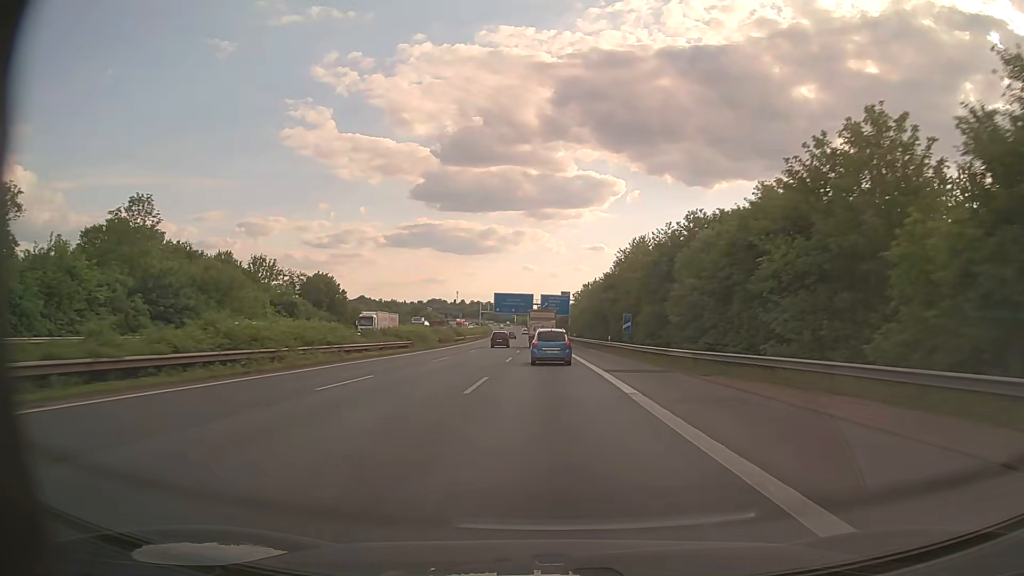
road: motorway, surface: asphalt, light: Day
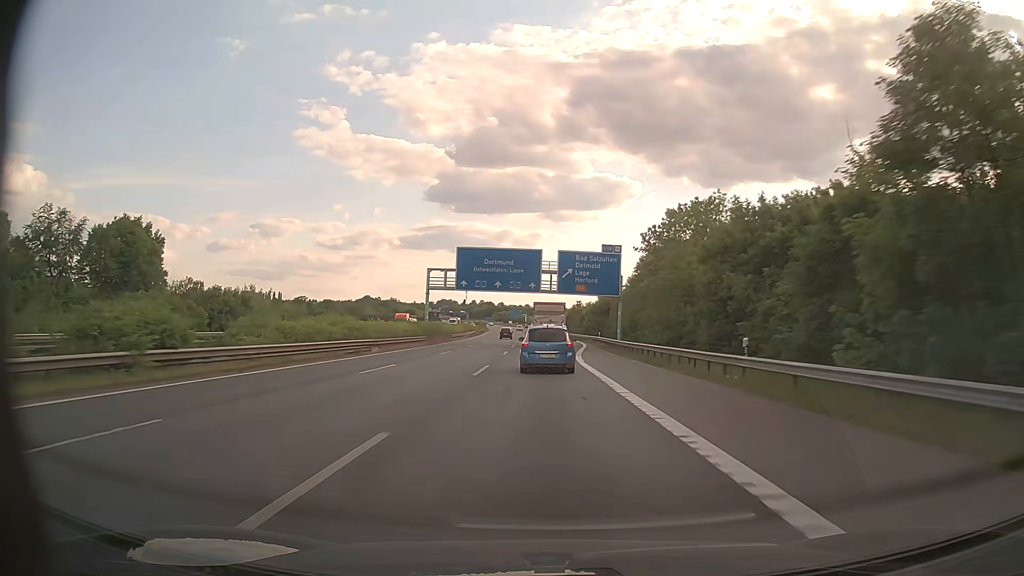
(-0.9, +84.3) m; -1°
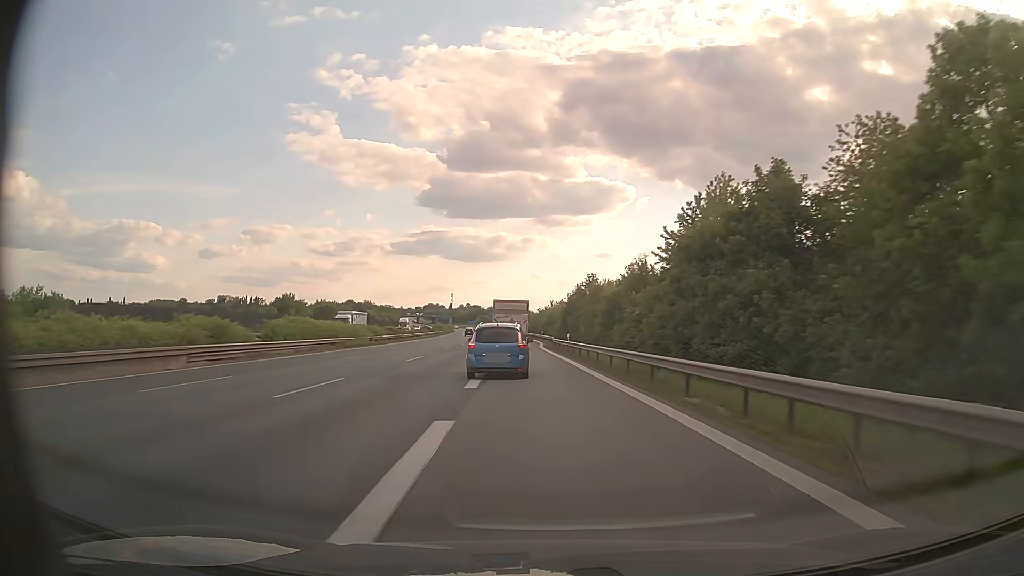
(+1.0, +79.3) m; 0°
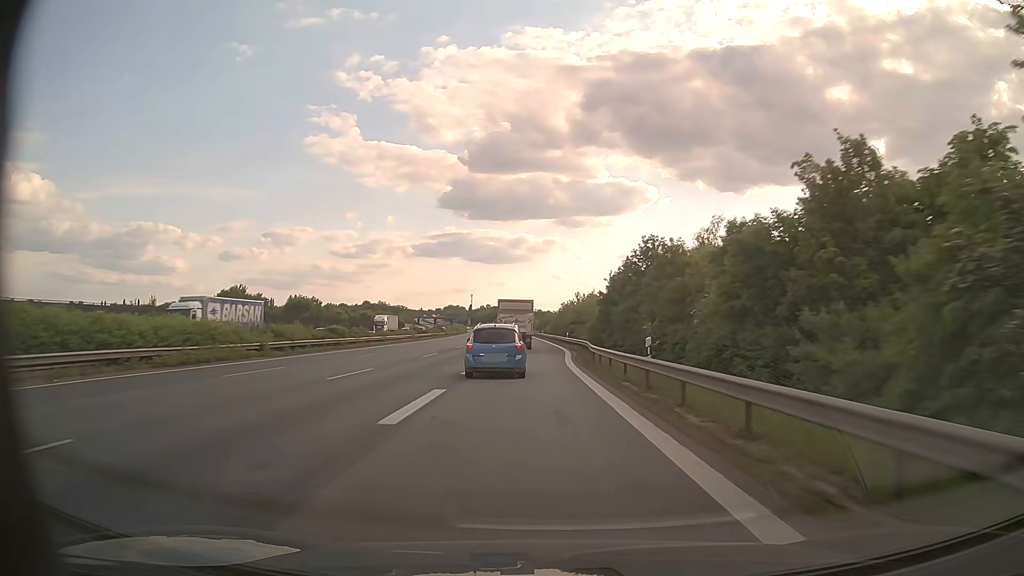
(-0.4, +30.2) m; -2°
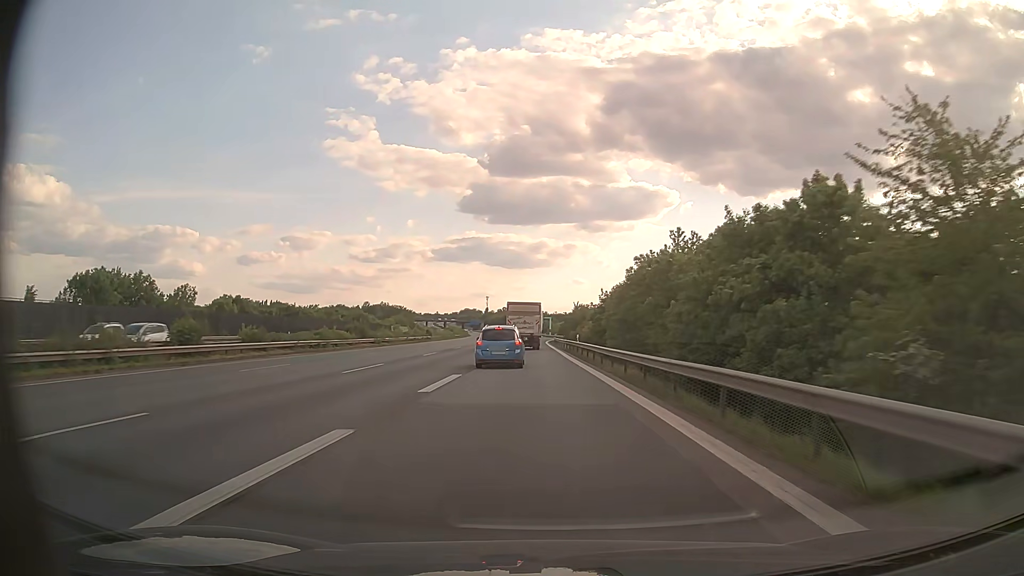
(-1.4, +69.4) m; -2°
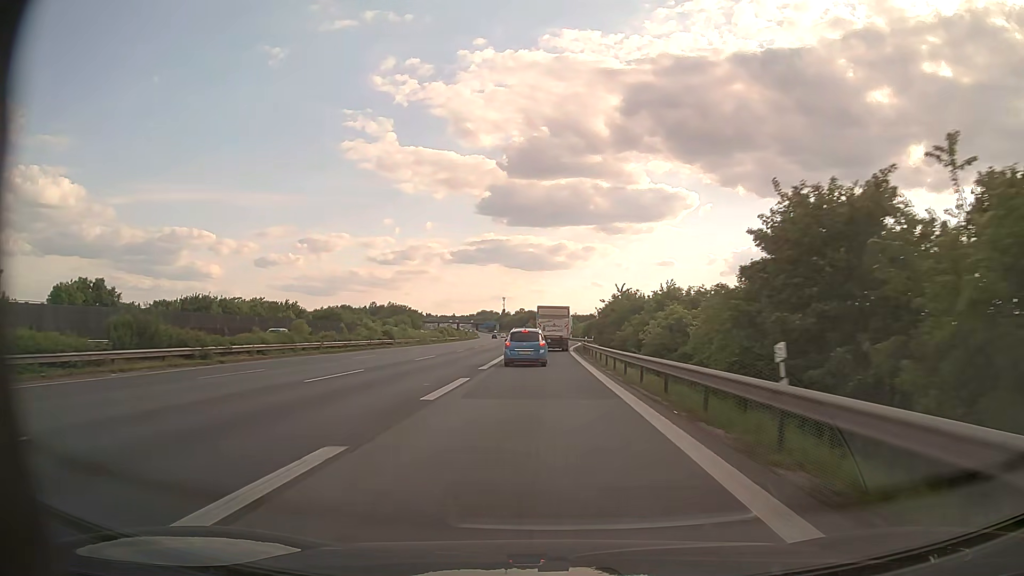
(-0.6, +39.3) m; -2°
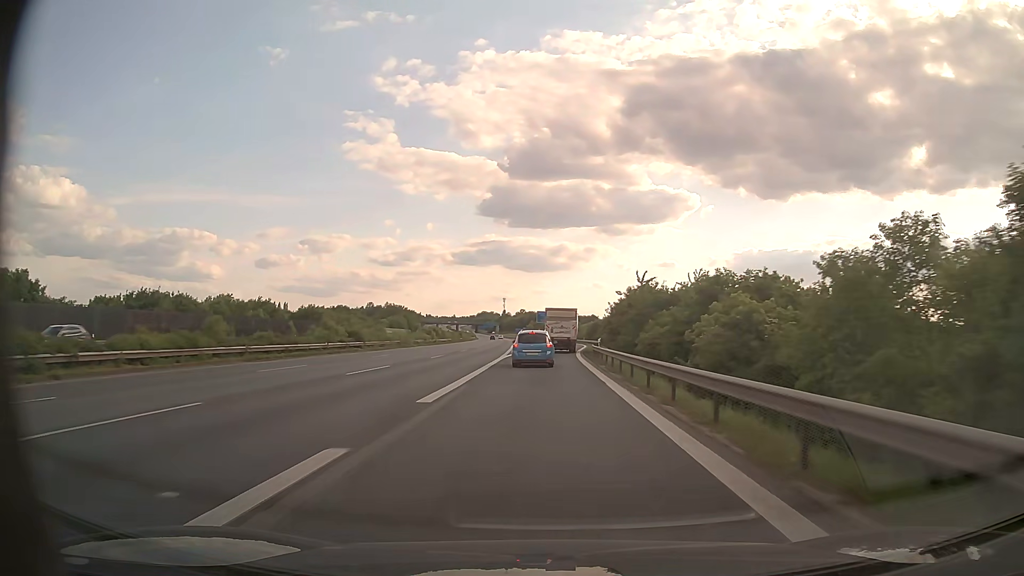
(-0.1, +12.9) m; 0°
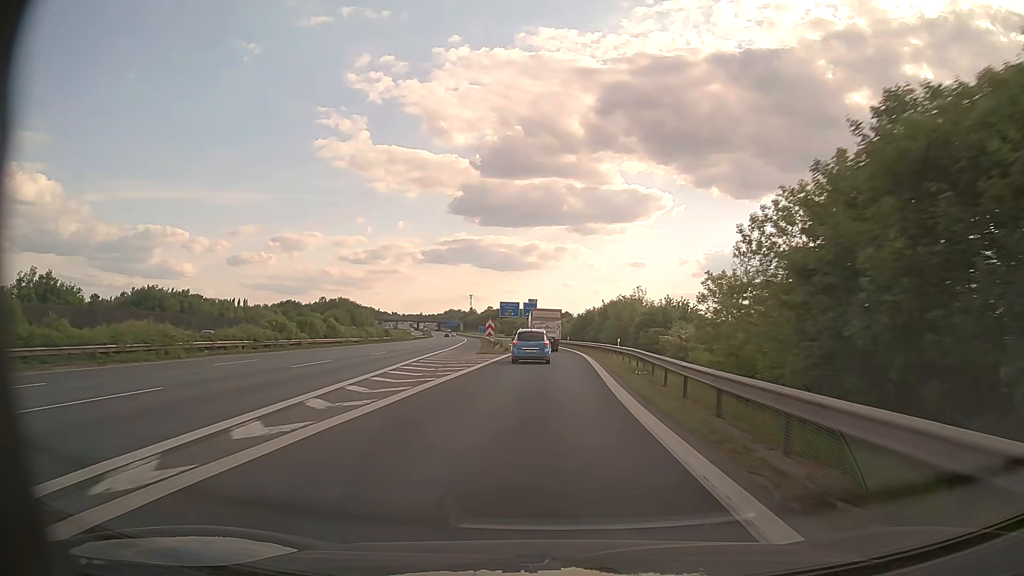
(+0.6, +51.5) m; +2°
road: motorway_link
(0, +10) (0, +20) (0, +30) (+1, +40) (+1, +50) (+1, +60) (0, +70) (0, +80) (0, +90) (-1, +100) m
